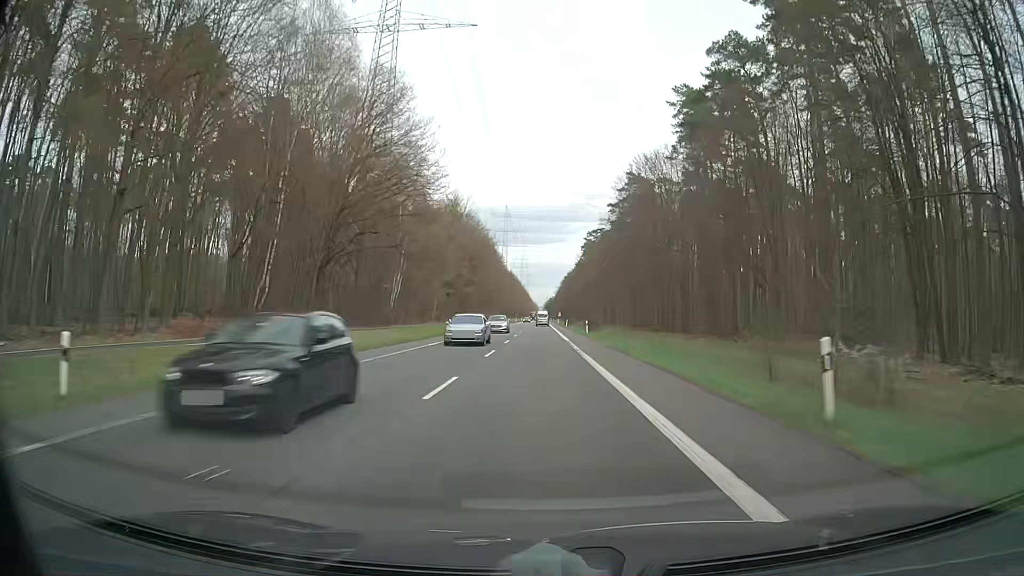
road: secondary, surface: asphalt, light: Day
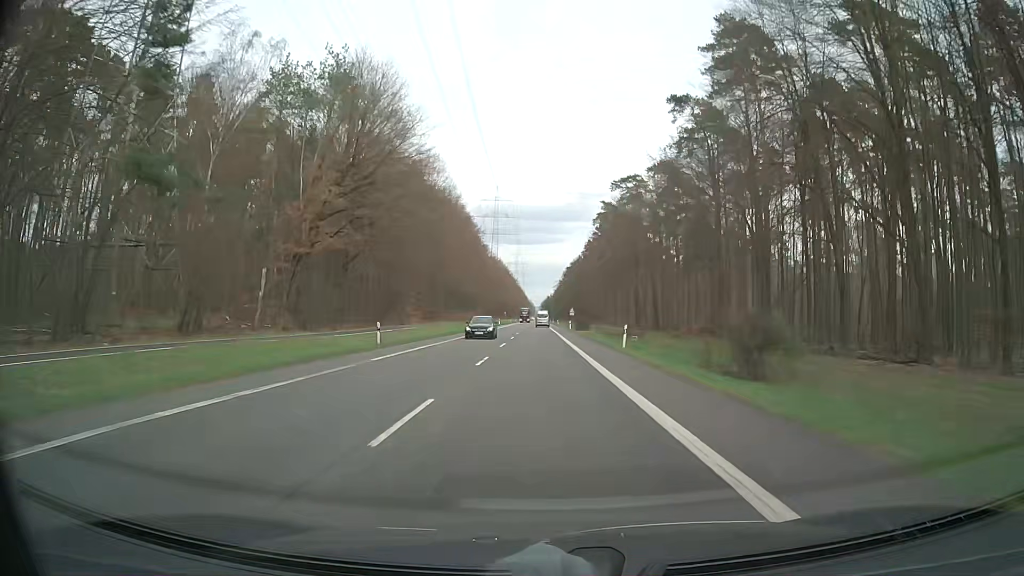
(-0.5, +76.2) m; 0°
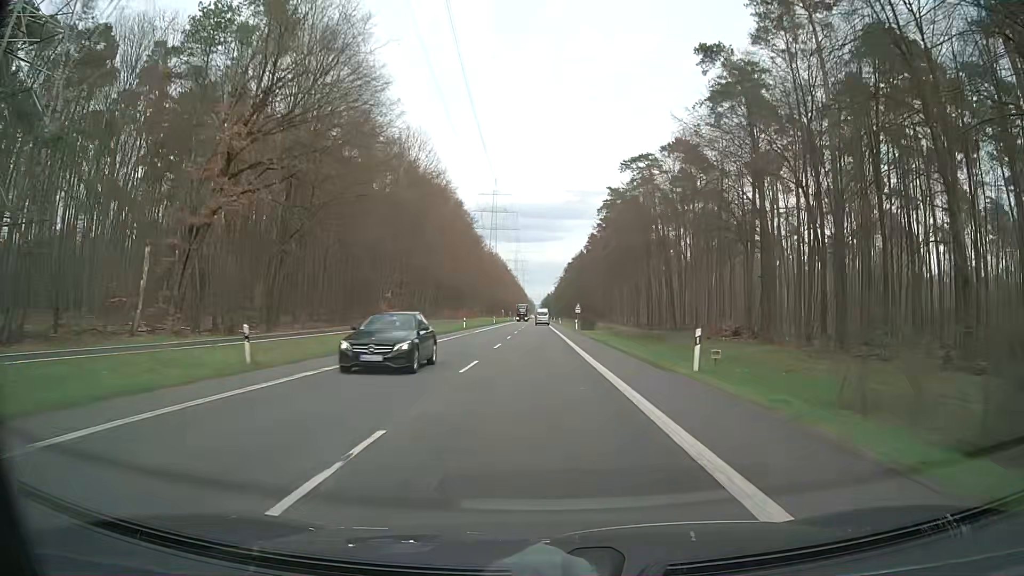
(0.0, +15.3) m; 0°
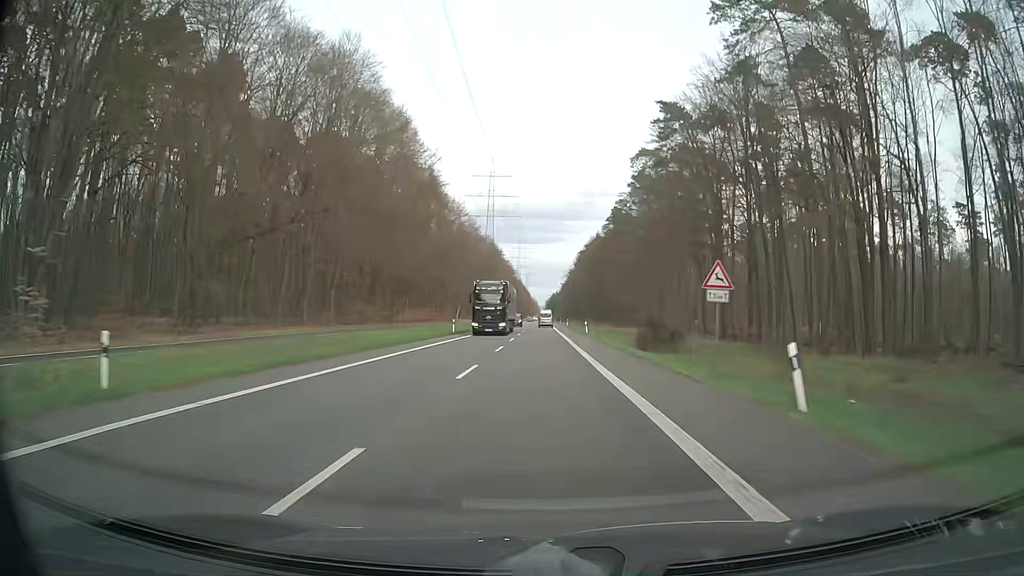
(+0.3, +61.2) m; 0°
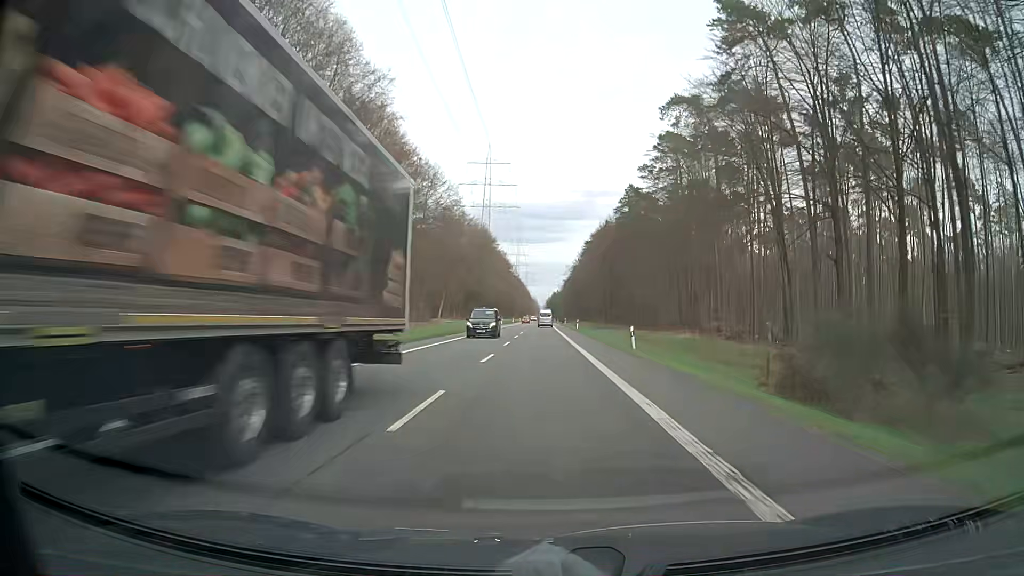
(+0.1, +30.7) m; 0°
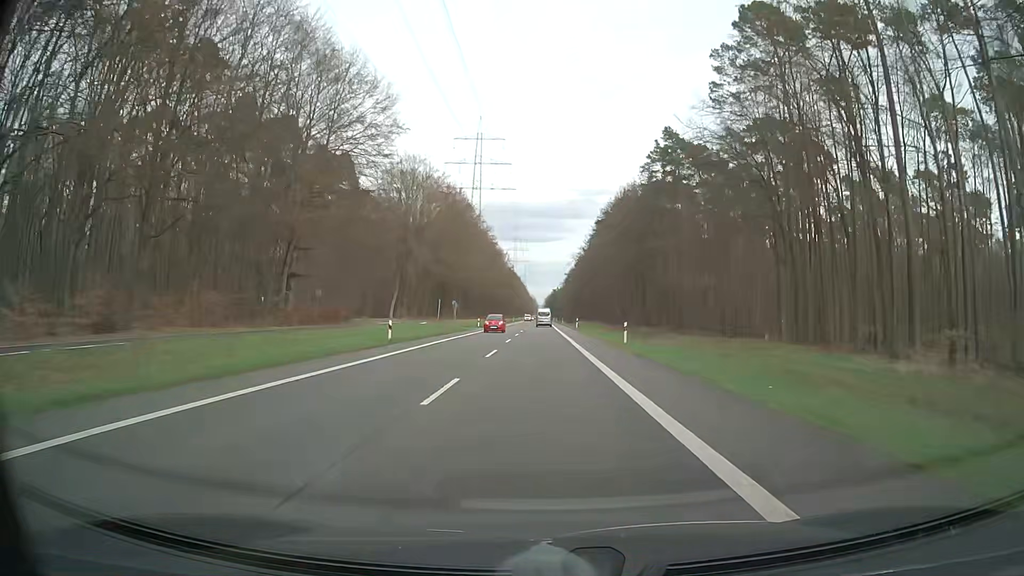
(+0.1, +46.0) m; 0°
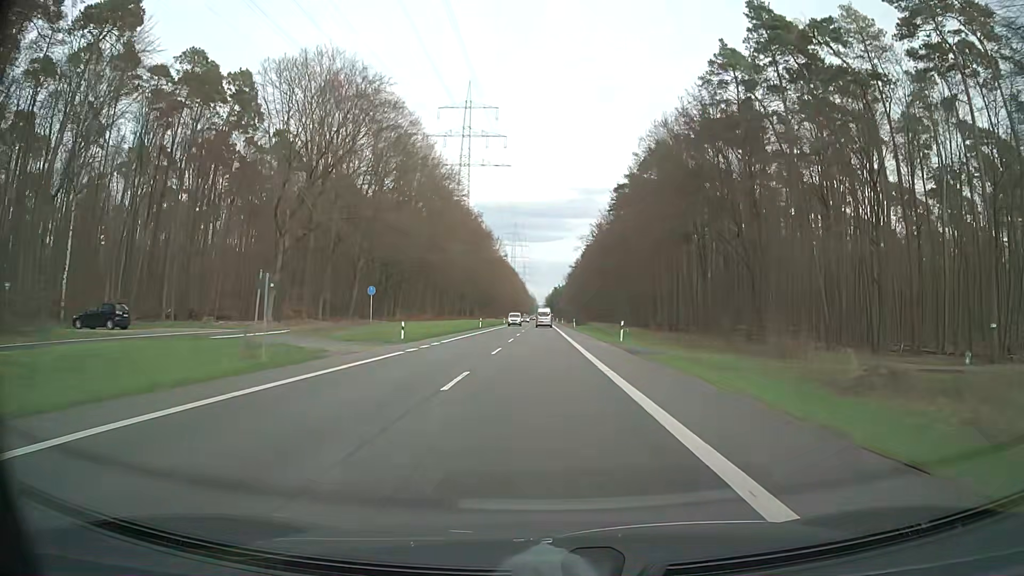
(-0.2, +45.9) m; 0°
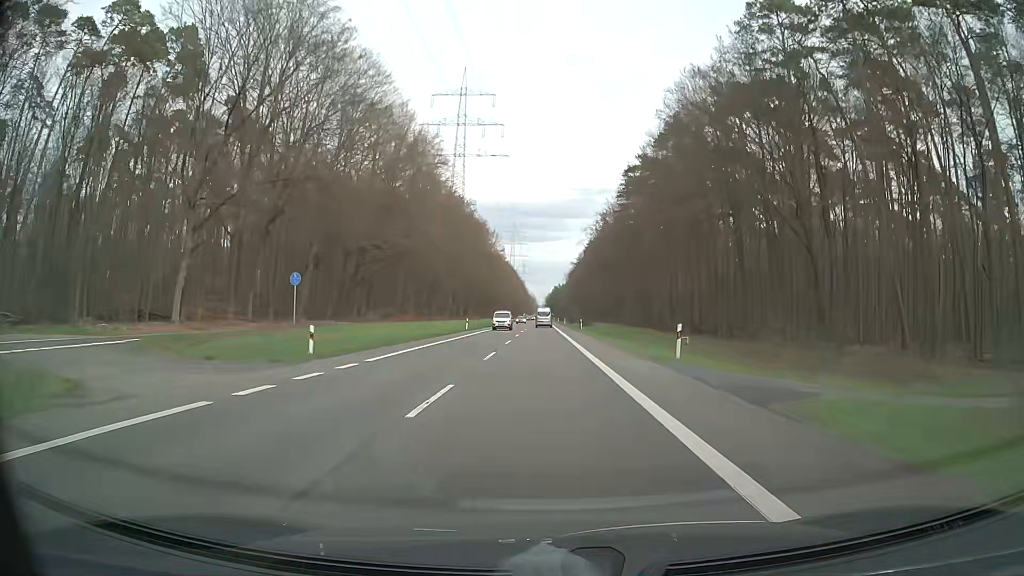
(0.0, +15.3) m; 0°
(0, +10) (0, +20) (0, +30) (0, +40) (0, +50) (0, +60) (0, +70) (0, +80) (0, +90) (0, +100) m
